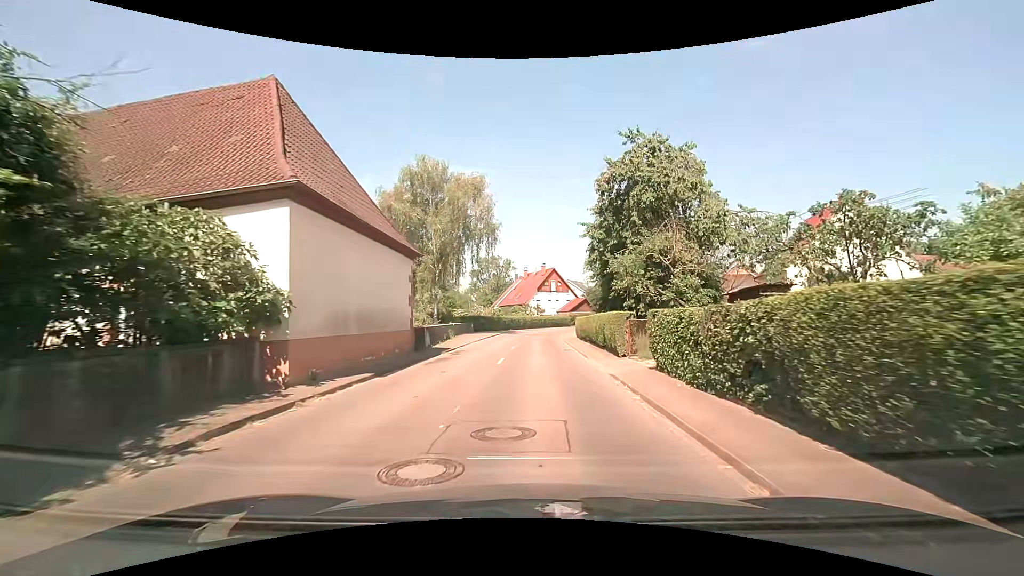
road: secondary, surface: asphalt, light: Day
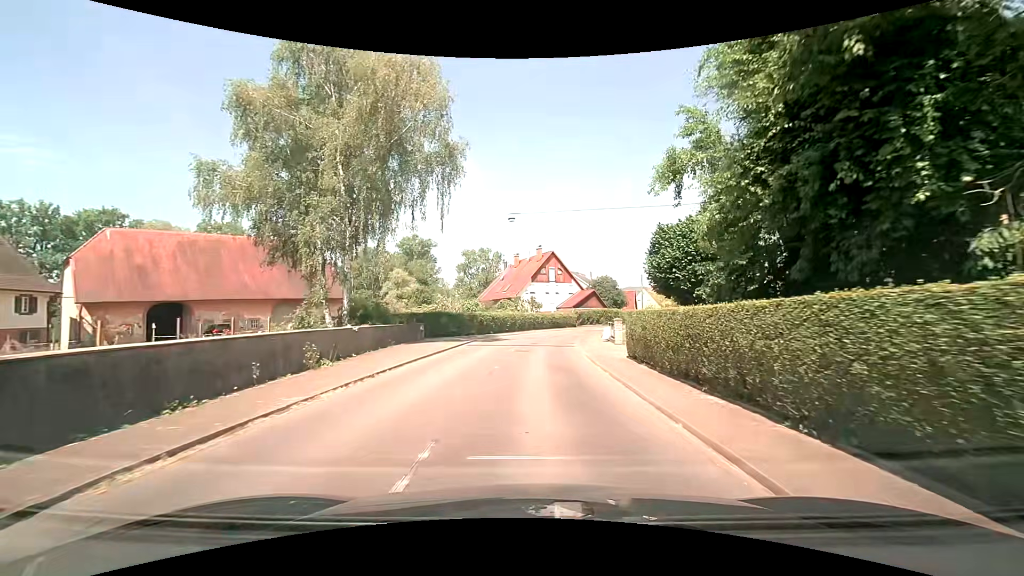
(+0.4, +21.7) m; +1°
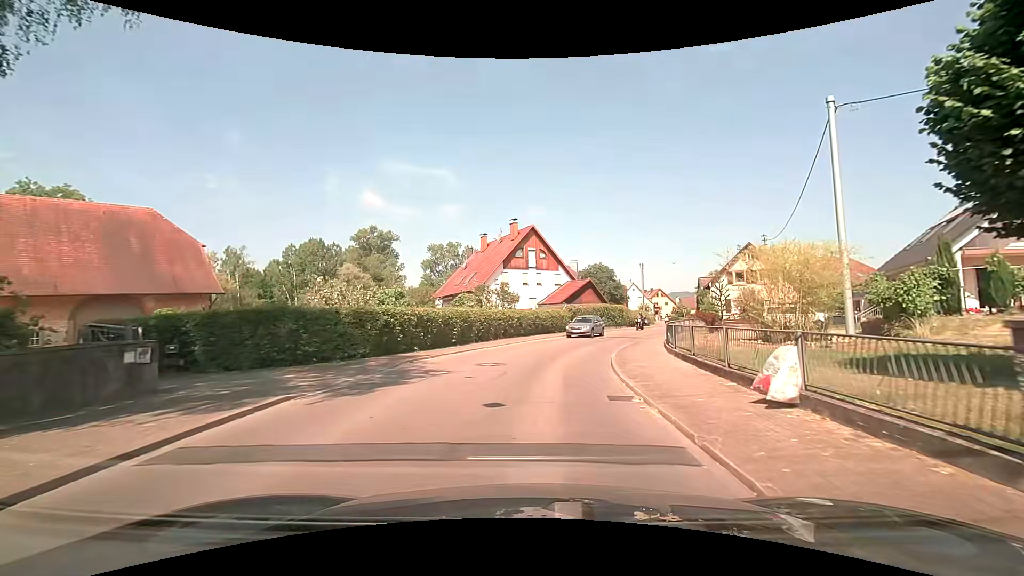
(+0.3, +20.6) m; +4°
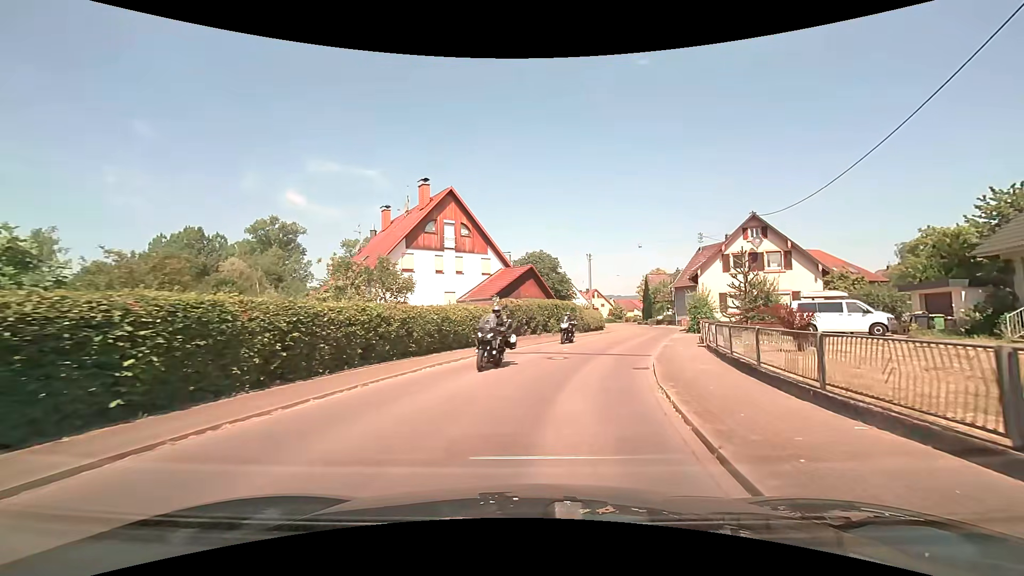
(+0.5, +16.0) m; +7°
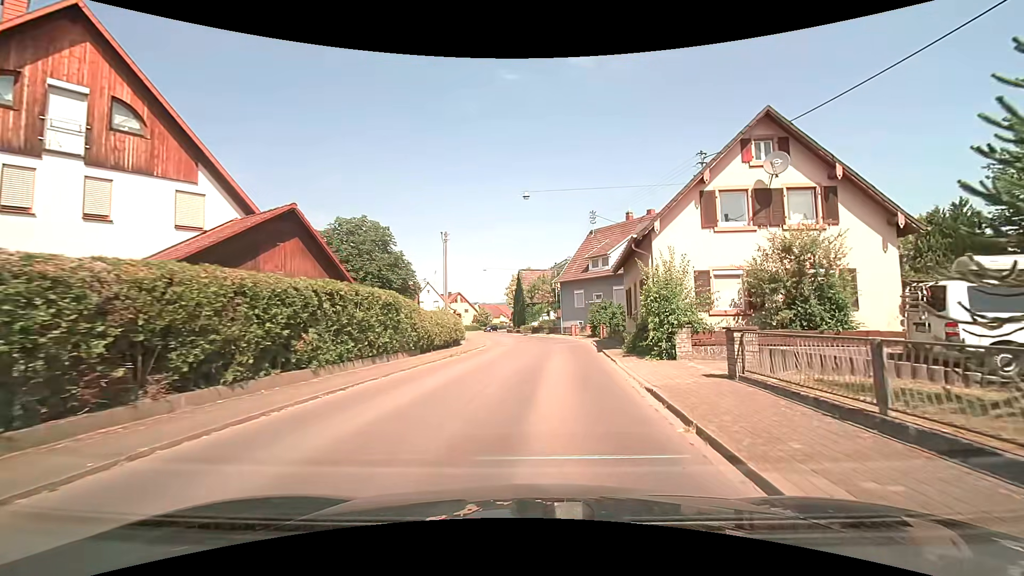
(+2.9, +20.2) m; +15°
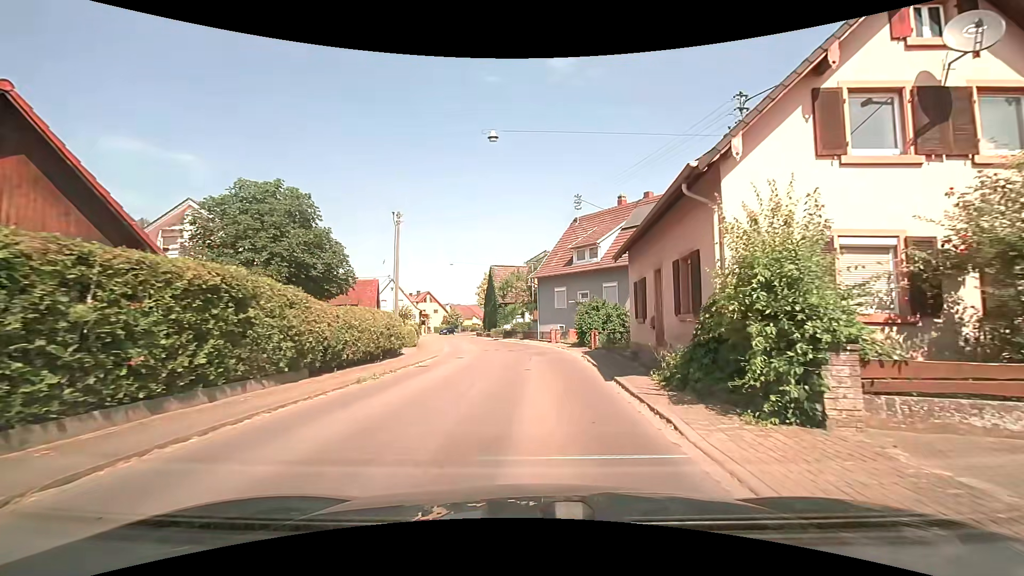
(+0.3, +8.1) m; +4°
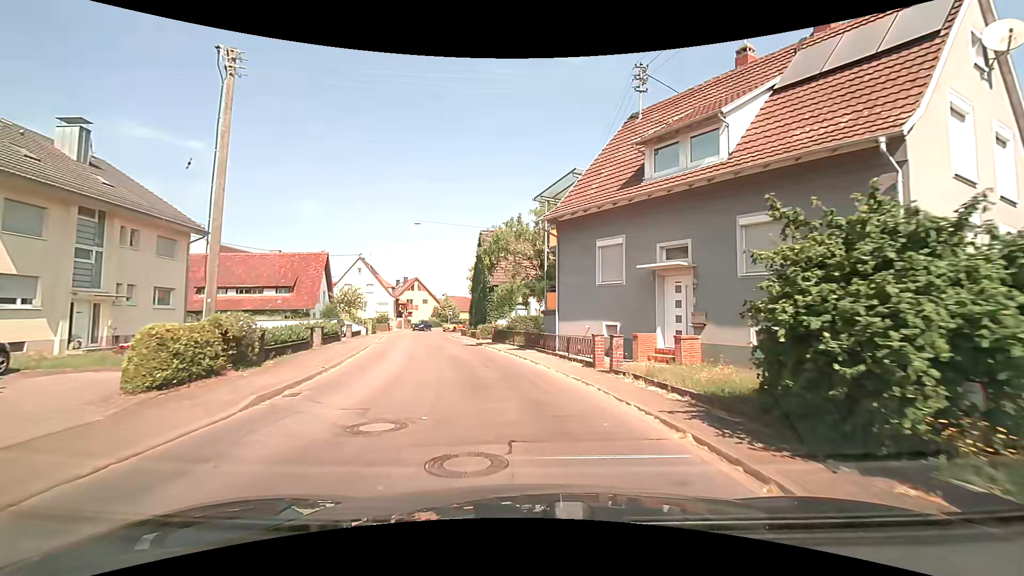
(-0.3, +20.9) m; -1°
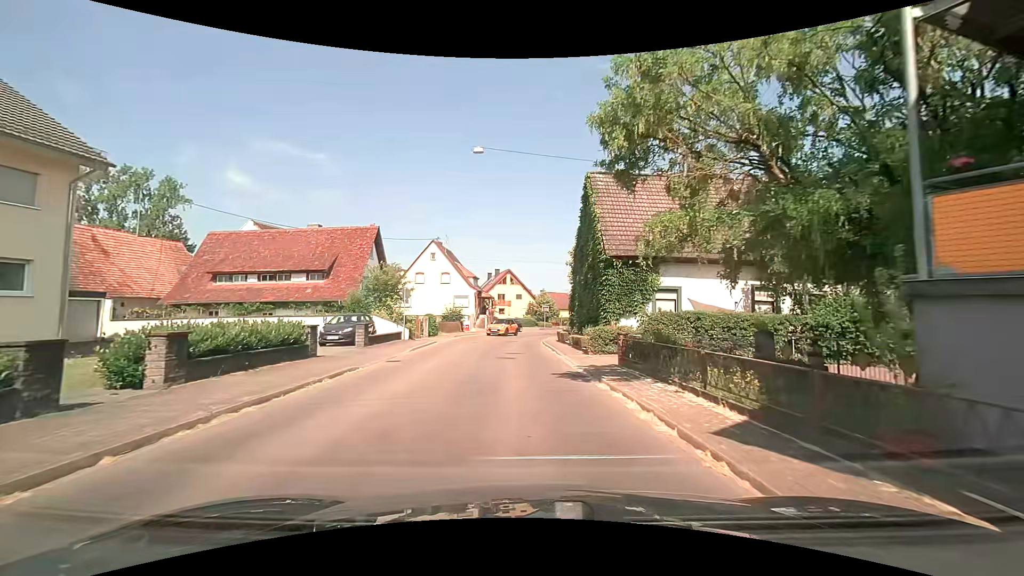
(-1.5, +16.3) m; -13°
(0, +10) (0, +20) (0, +30) (+1, +40) (+3, +50) (+7, +59) (+10, +68) (+13, +78) (+14, +88) (+13, +98) m
